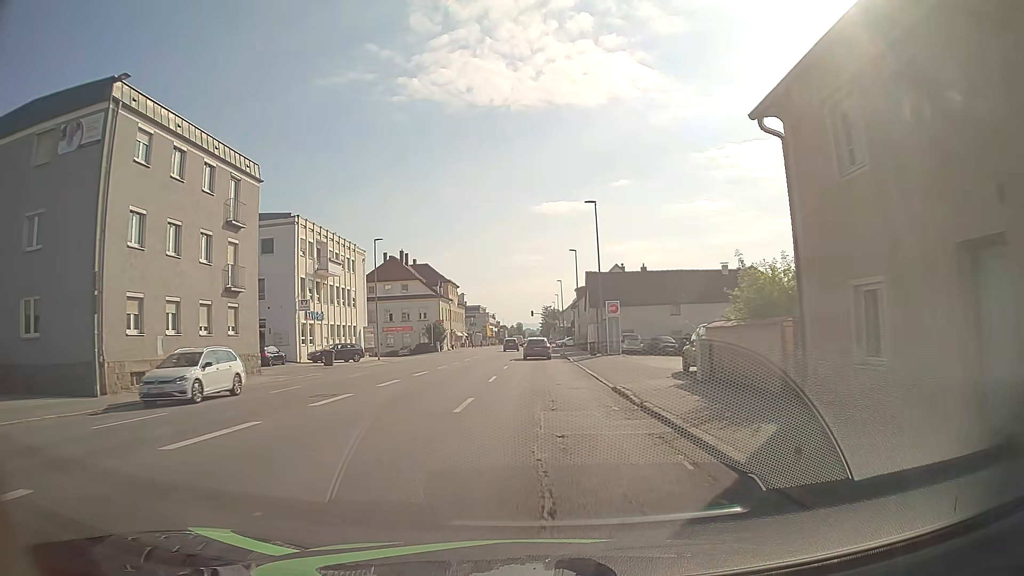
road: tertiary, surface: asphalt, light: Day
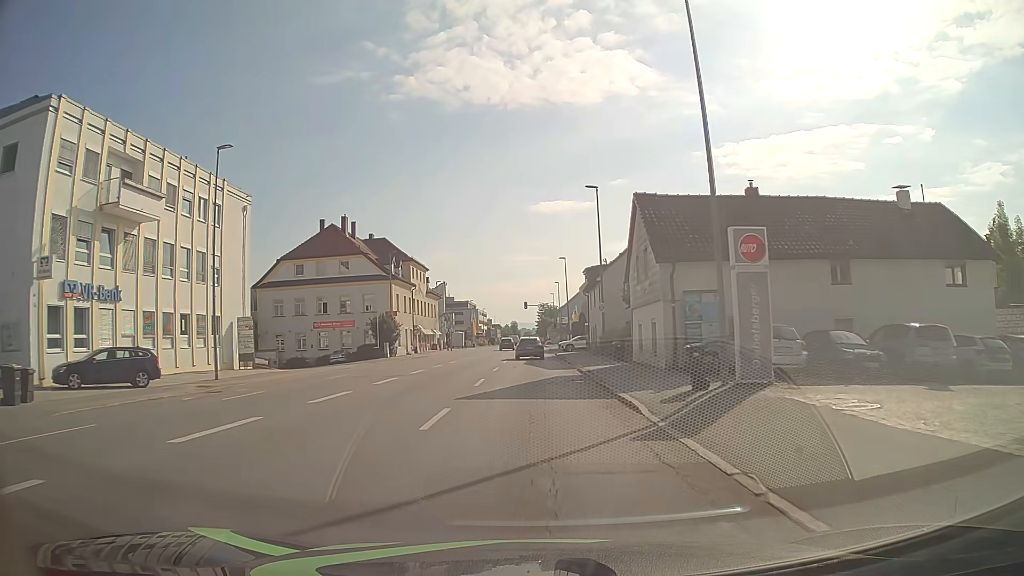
(0.0, +29.7) m; 0°
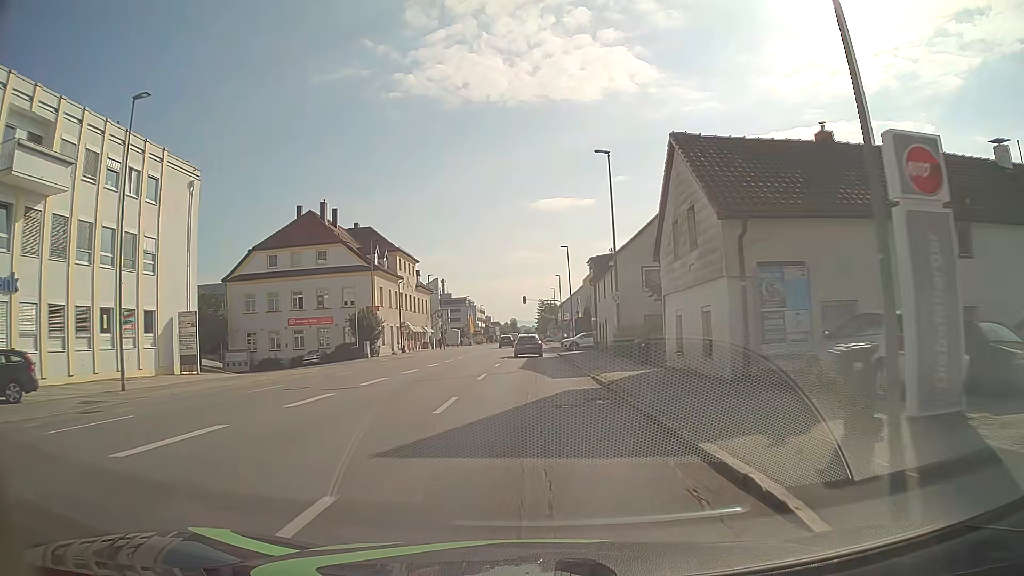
(0.0, +7.5) m; 0°
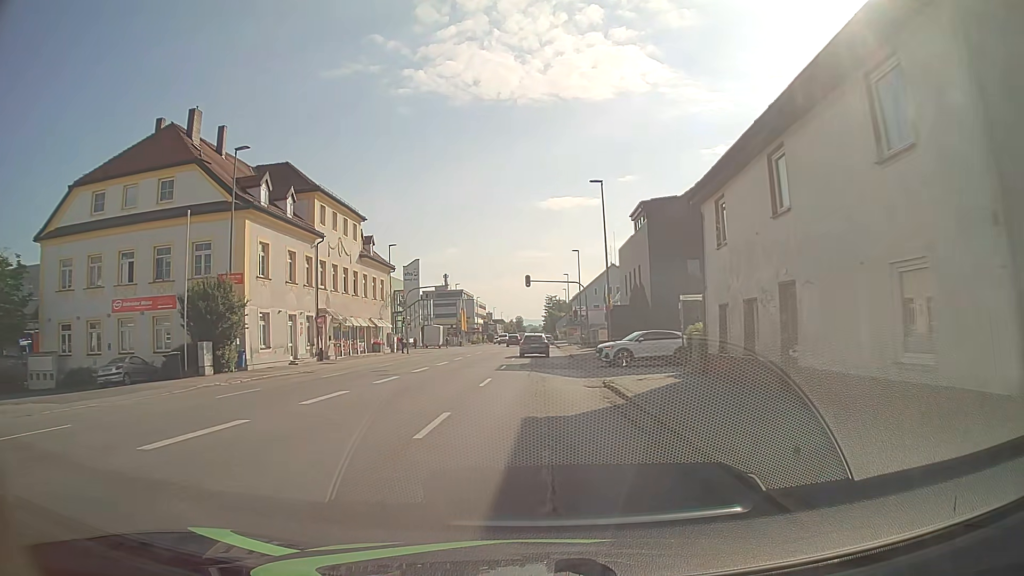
(-0.3, +29.7) m; -1°
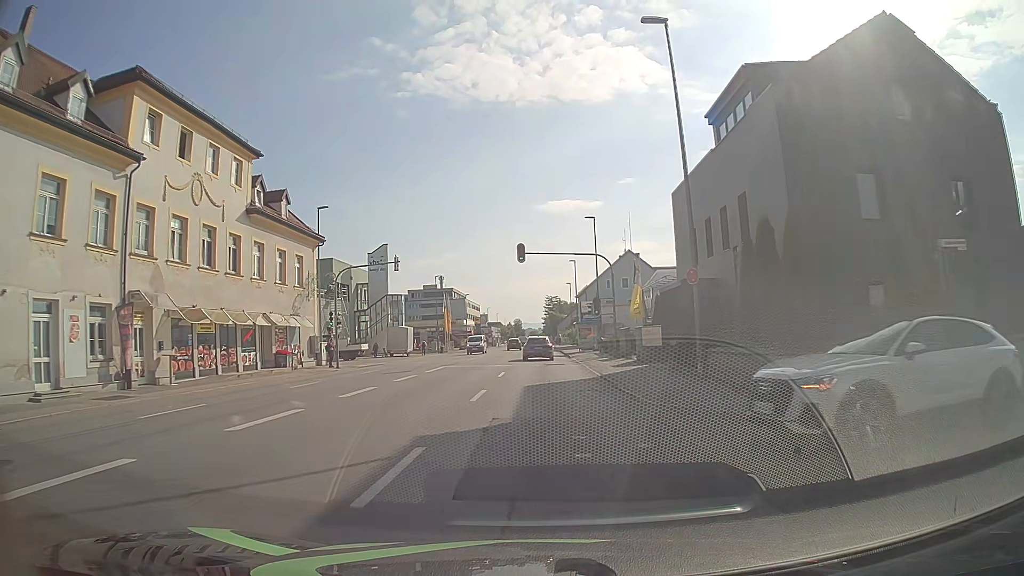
(0.0, +21.6) m; 0°
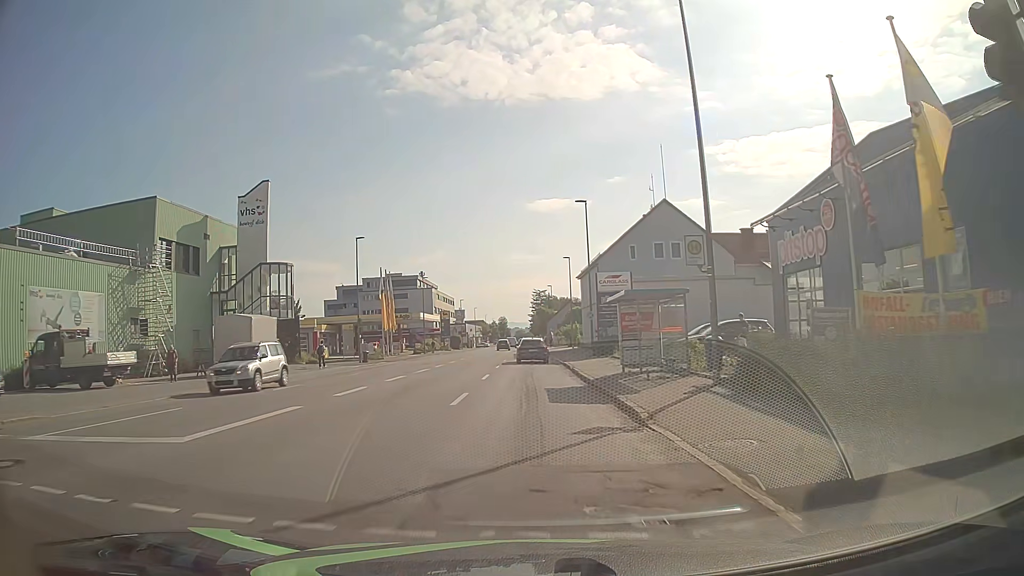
(+0.4, +35.1) m; +1°
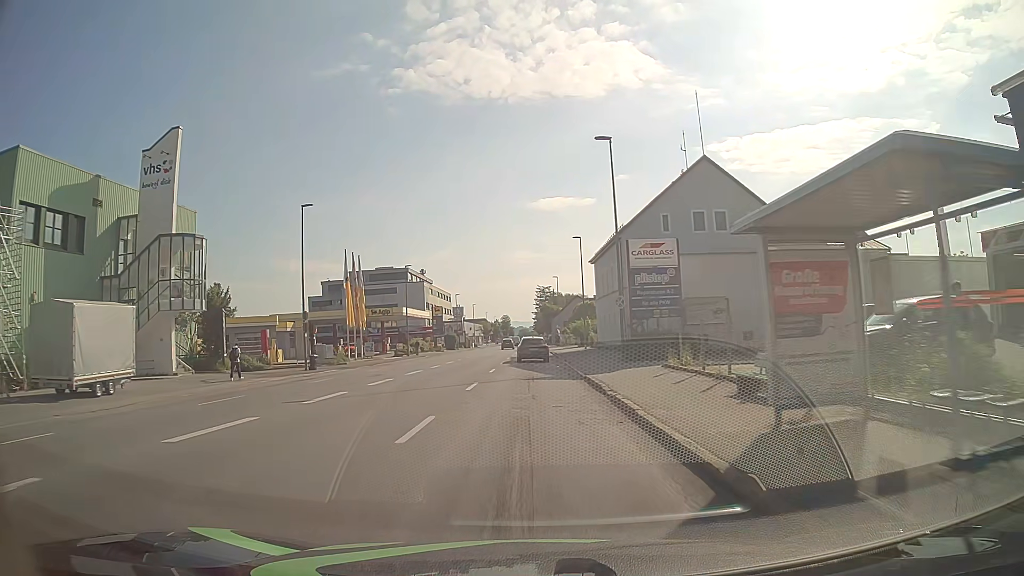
(0.0, +14.3) m; -1°
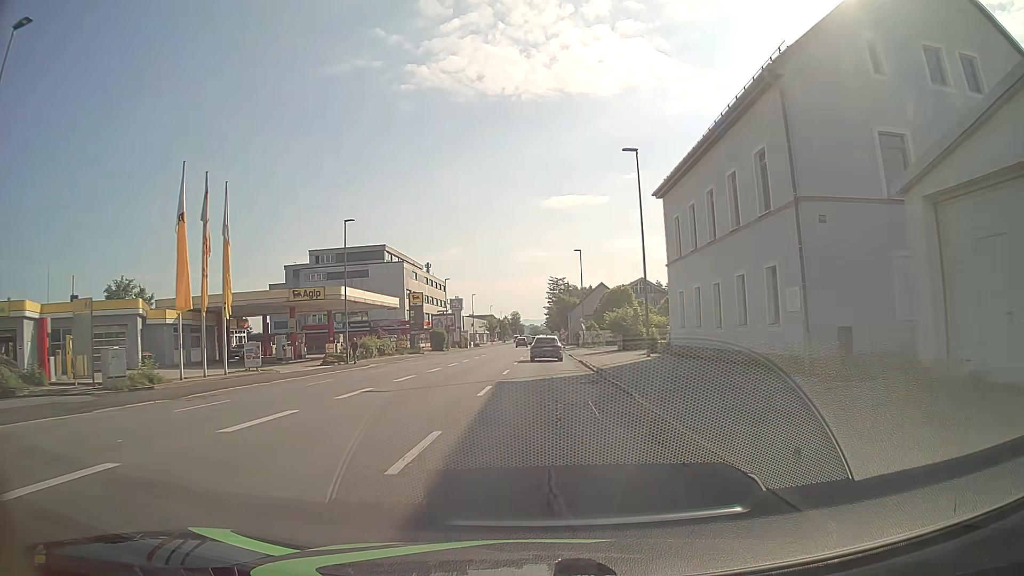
(-0.1, +29.1) m; 0°
(0, +10) (0, +20) (0, +30) (0, +40) (0, +50) (0, +60) (0, +70) (-1, +80) (-2, +90) (-2, +100) m
